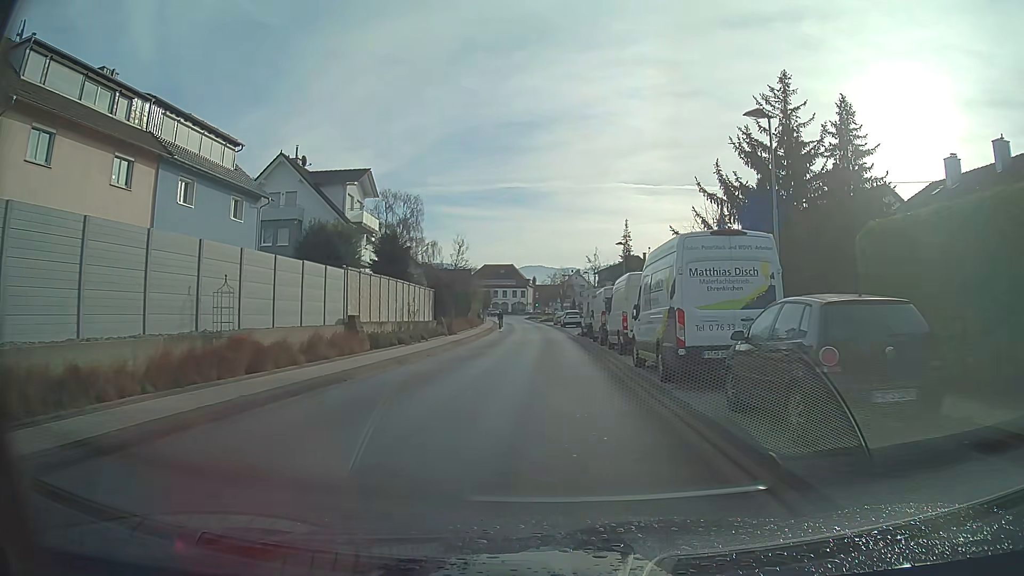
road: secondary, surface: asphalt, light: Day
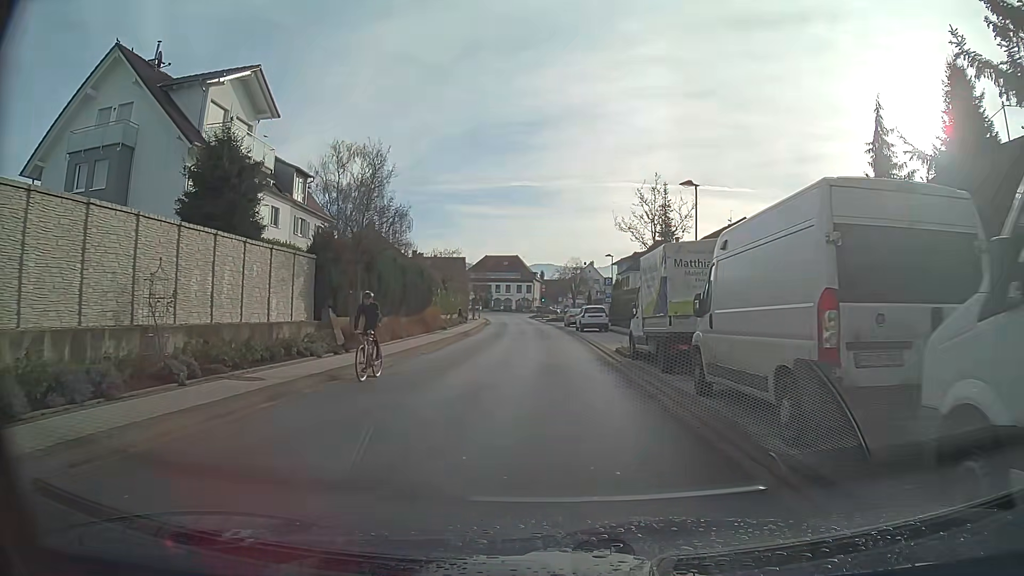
(-0.2, +22.7) m; -1°
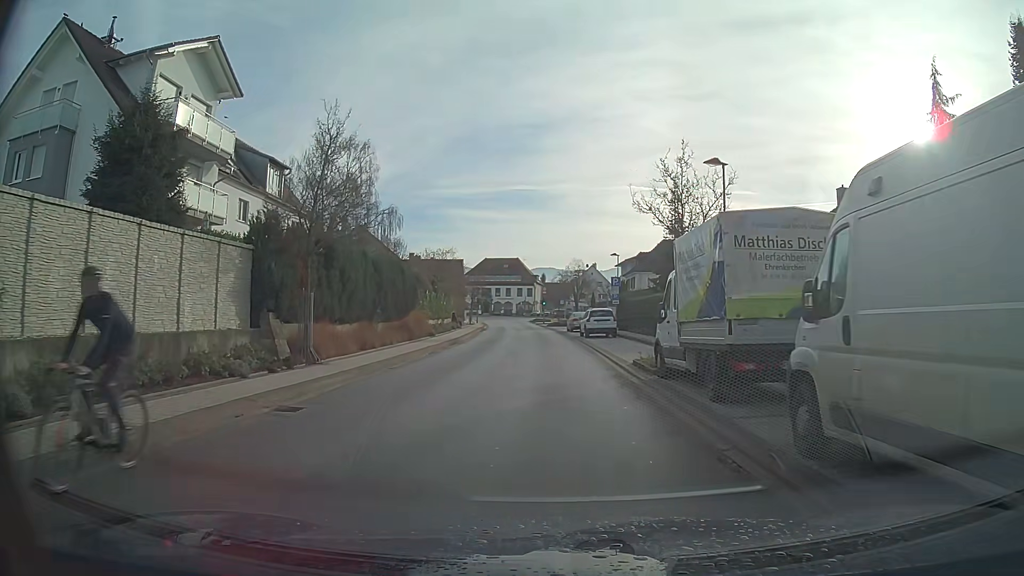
(0.0, +4.5) m; 0°
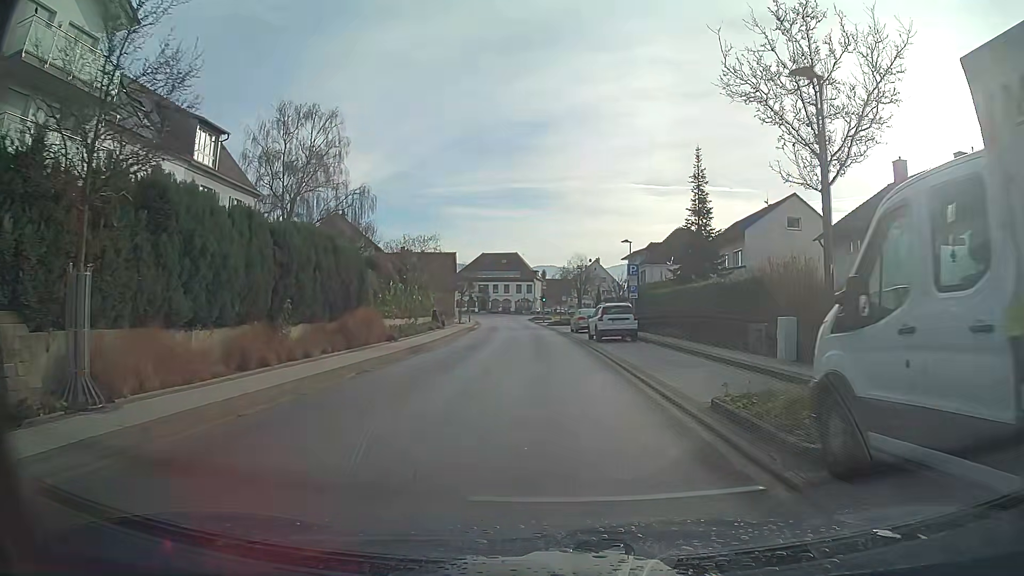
(0.0, +9.0) m; 0°
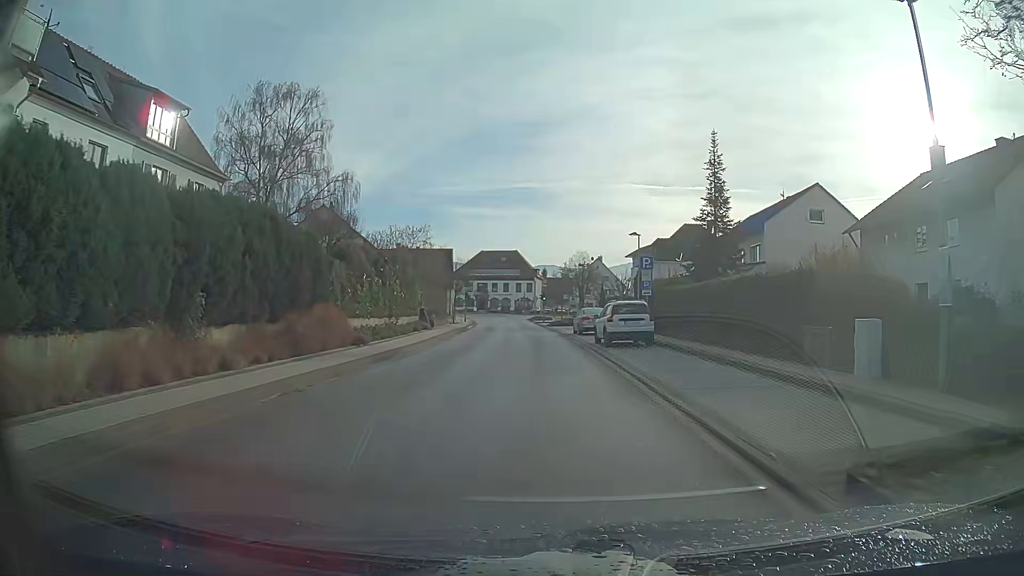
(0.0, +4.5) m; 0°
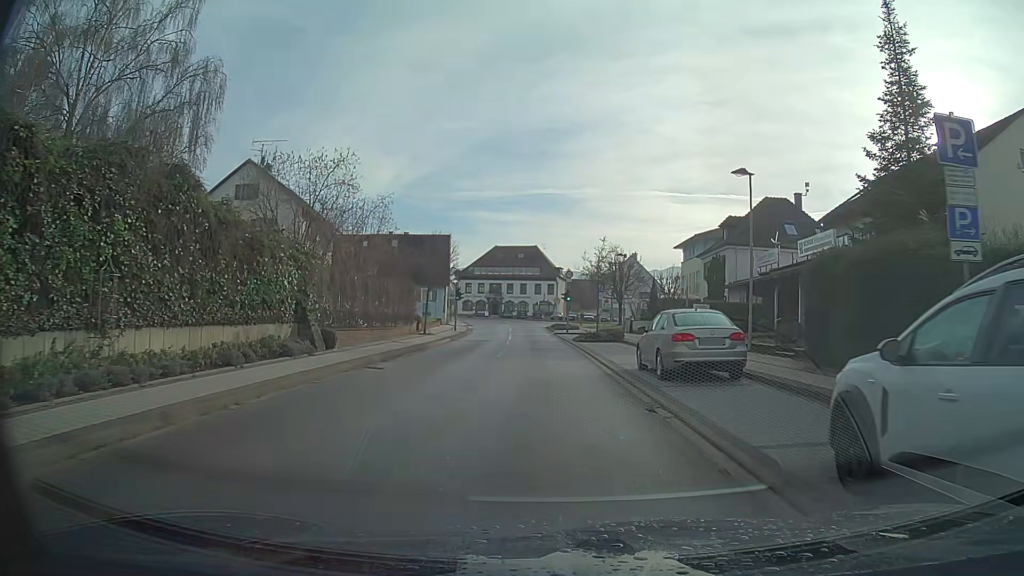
(-0.4, +22.3) m; -2°
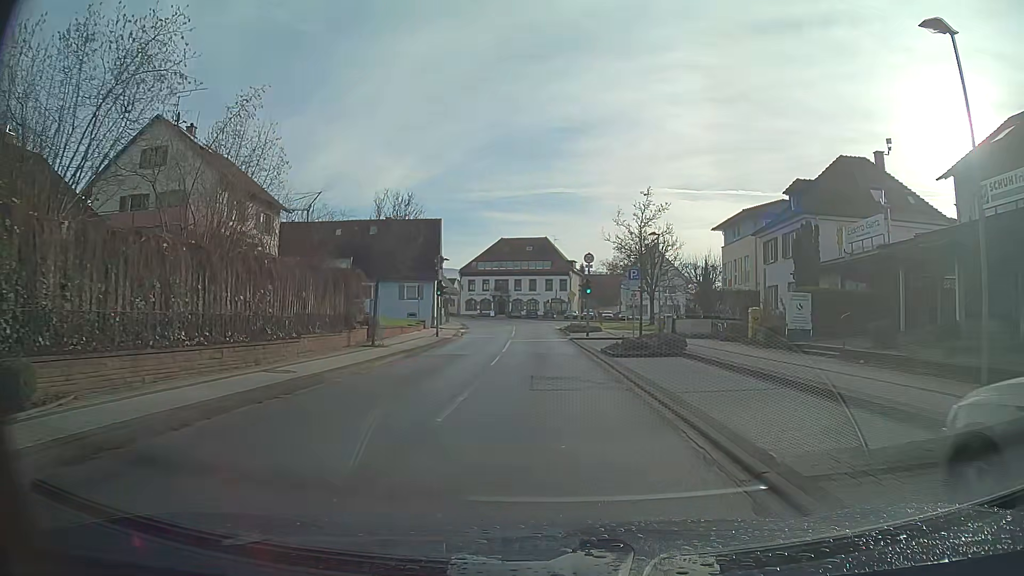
(-0.1, +13.4) m; -1°
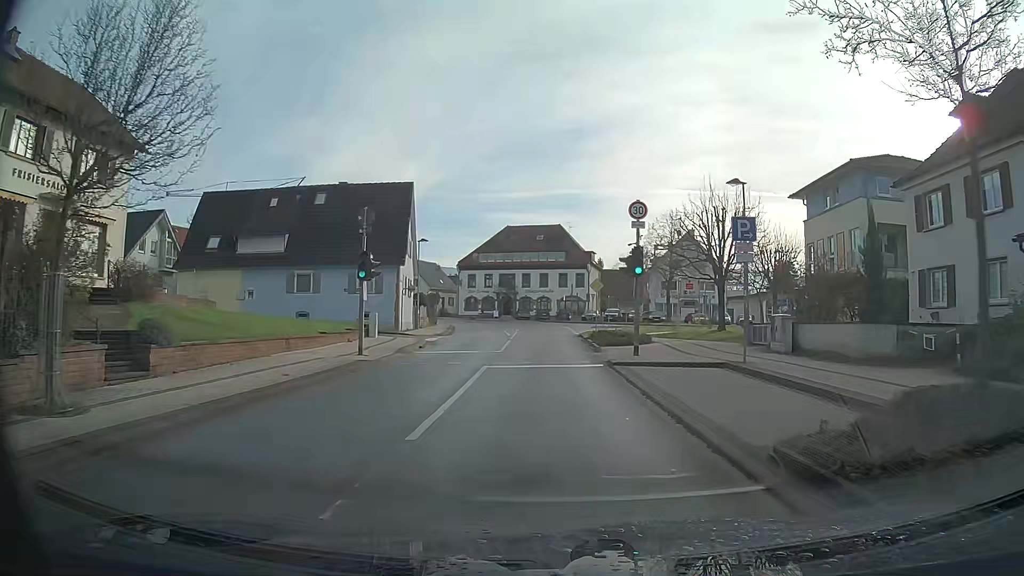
(-0.2, +17.9) m; -1°
(0, +10) (0, +20) (0, +30) (0, +40) (0, +50) (-1, +60) (-2, +70) (-5, +79) (-11, +88) (-19, +94) m
